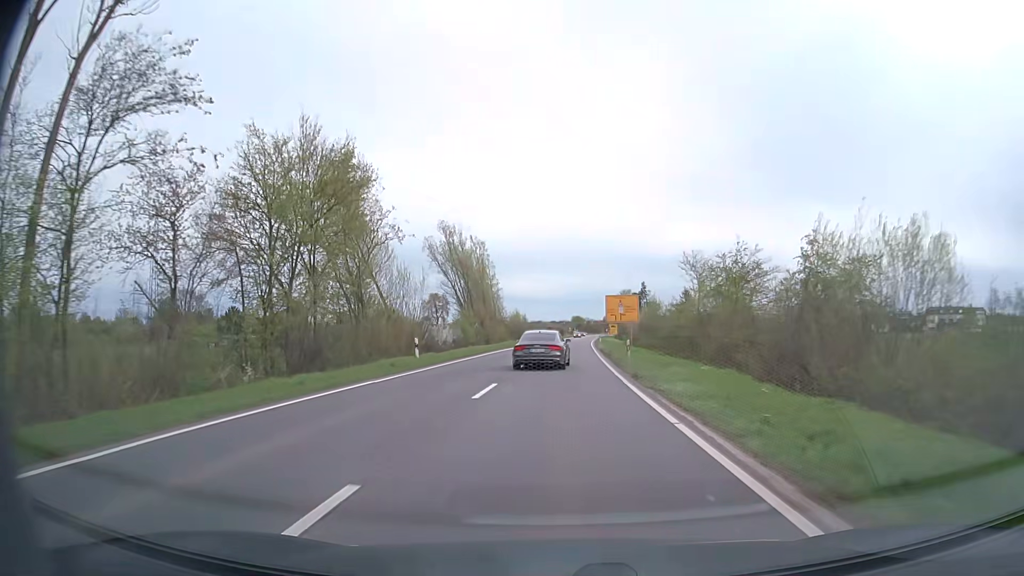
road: secondary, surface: asphalt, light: Day
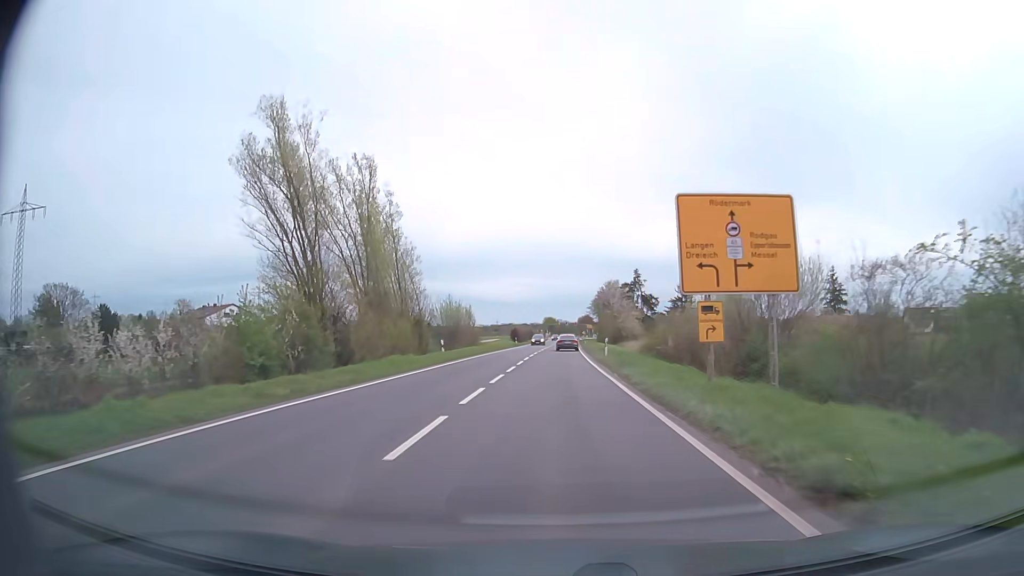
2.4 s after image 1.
(+0.9, +42.5) m; +2°
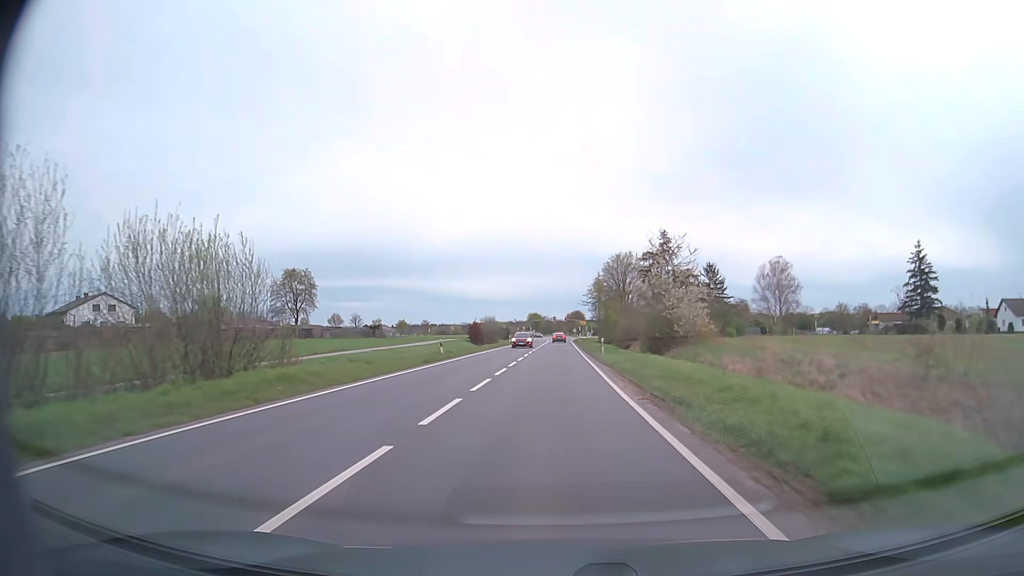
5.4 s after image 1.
(+0.5, +51.0) m; +1°
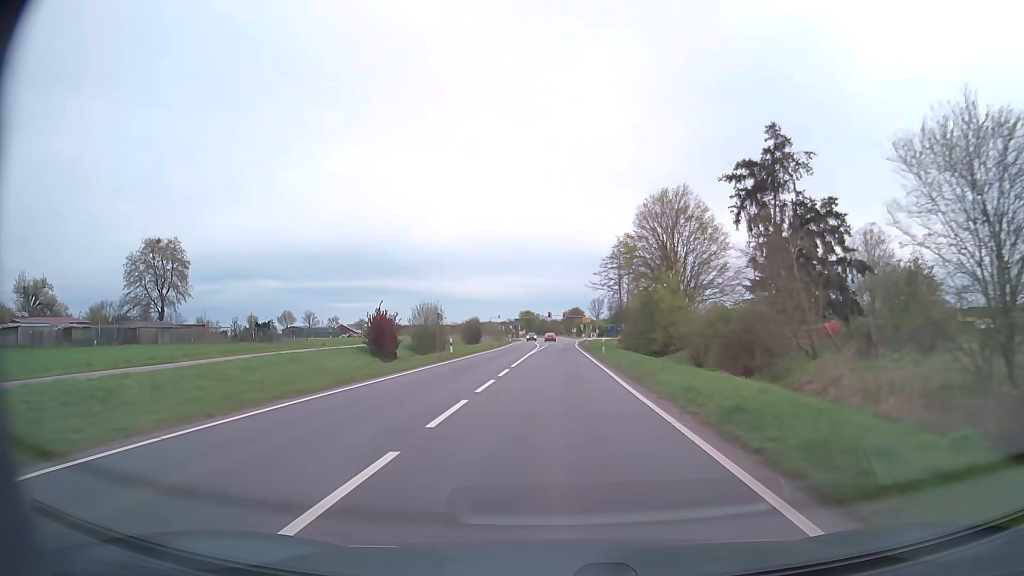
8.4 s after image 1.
(+0.2, +48.3) m; +1°
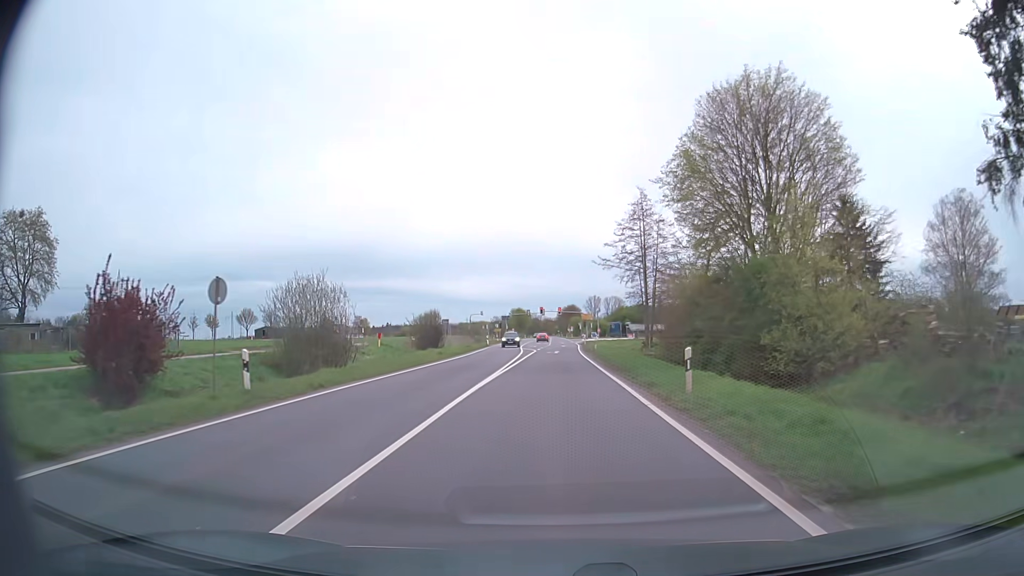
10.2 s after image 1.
(+0.1, +27.6) m; +1°
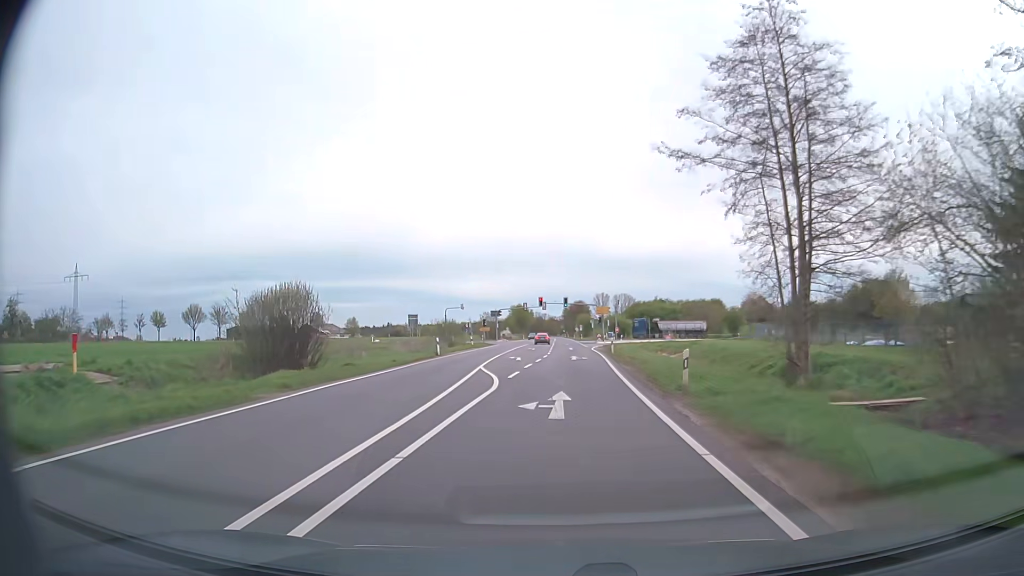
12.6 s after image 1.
(+0.1, +35.2) m; 0°
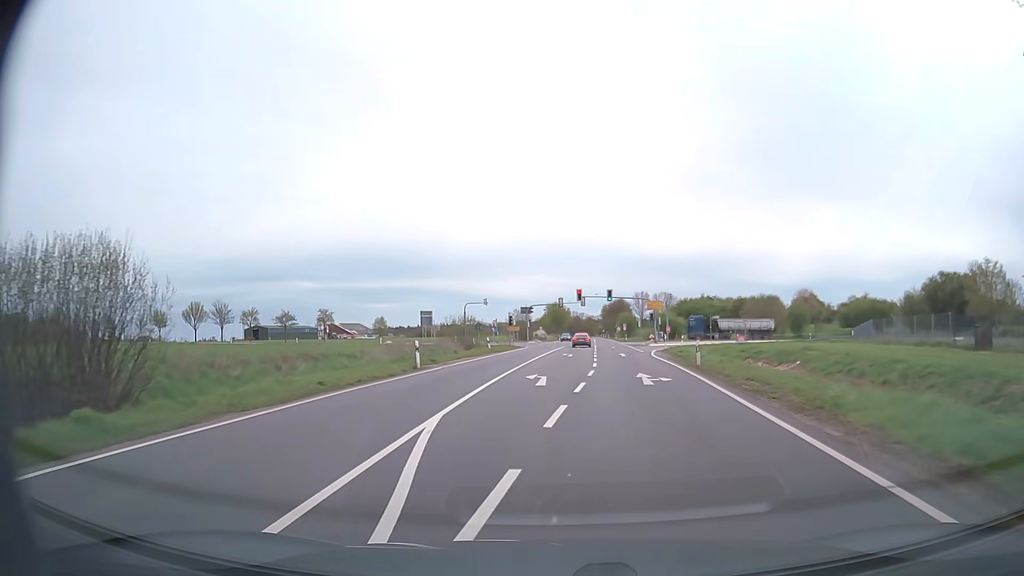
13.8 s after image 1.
(-0.5, +16.9) m; -3°
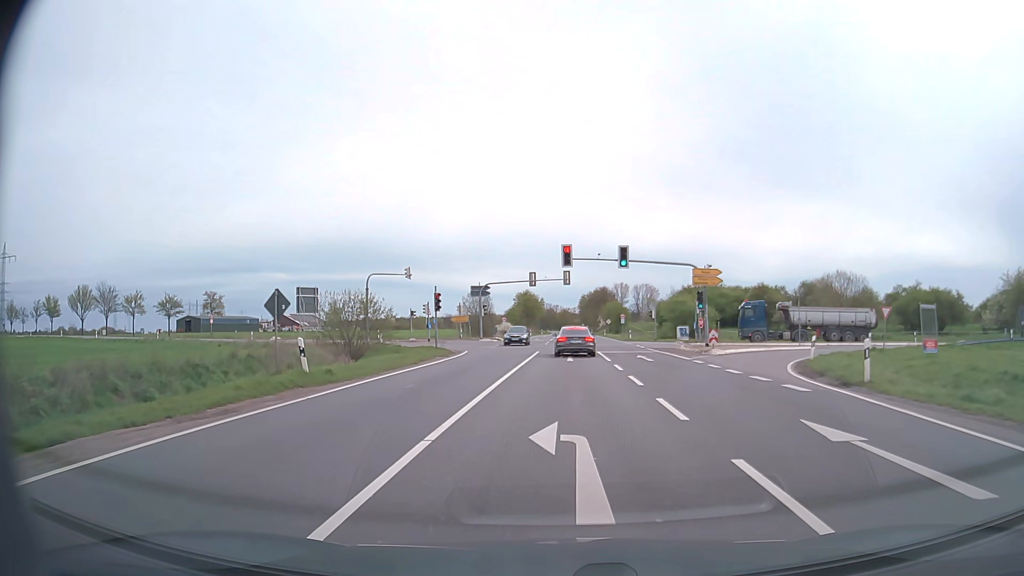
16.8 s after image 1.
(+0.1, +35.2) m; +2°
(0, +10) (0, +20) (+1, +30) (+1, +40) (0, +50) (-5, +59) (-13, +64) (-22, +68) (-32, +71) (-41, +75) m
